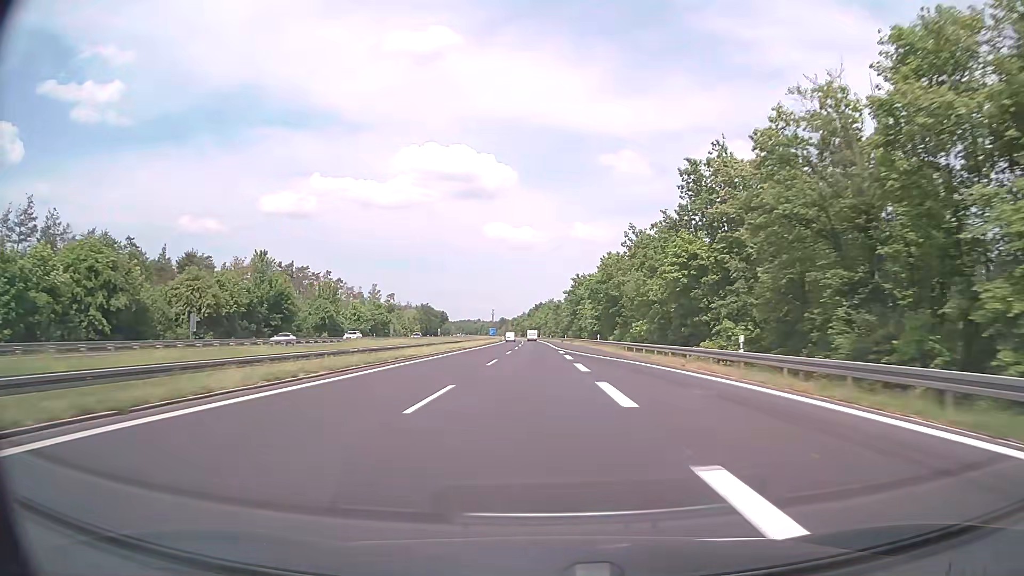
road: motorway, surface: asphalt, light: Day
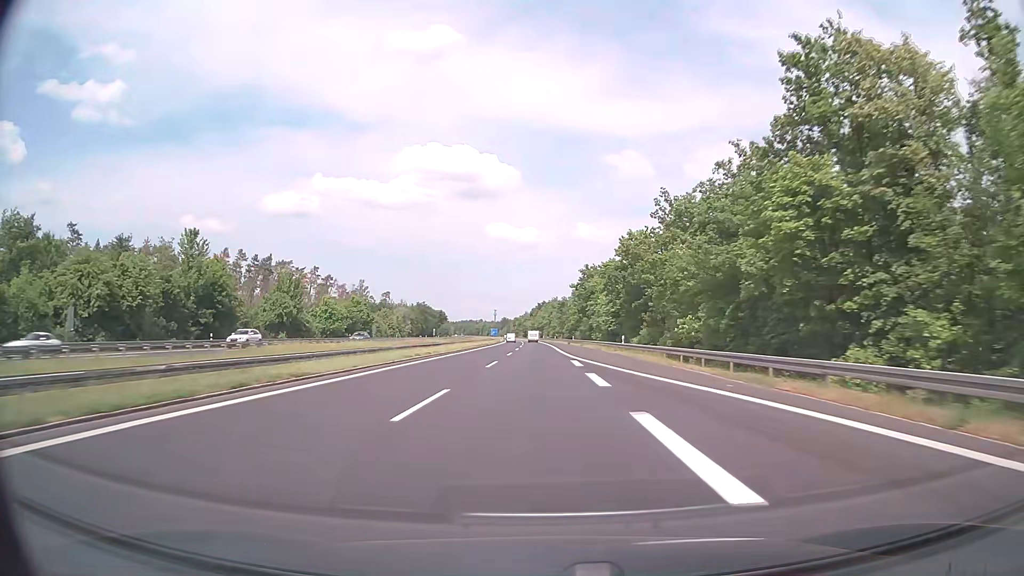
(0.0, +19.1) m; 0°
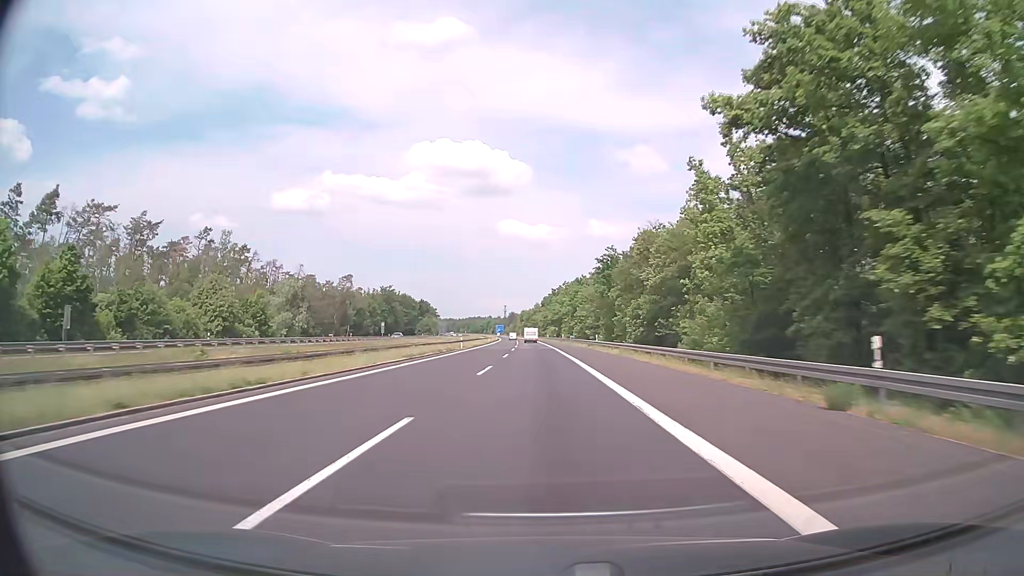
(-0.8, +95.4) m; -1°
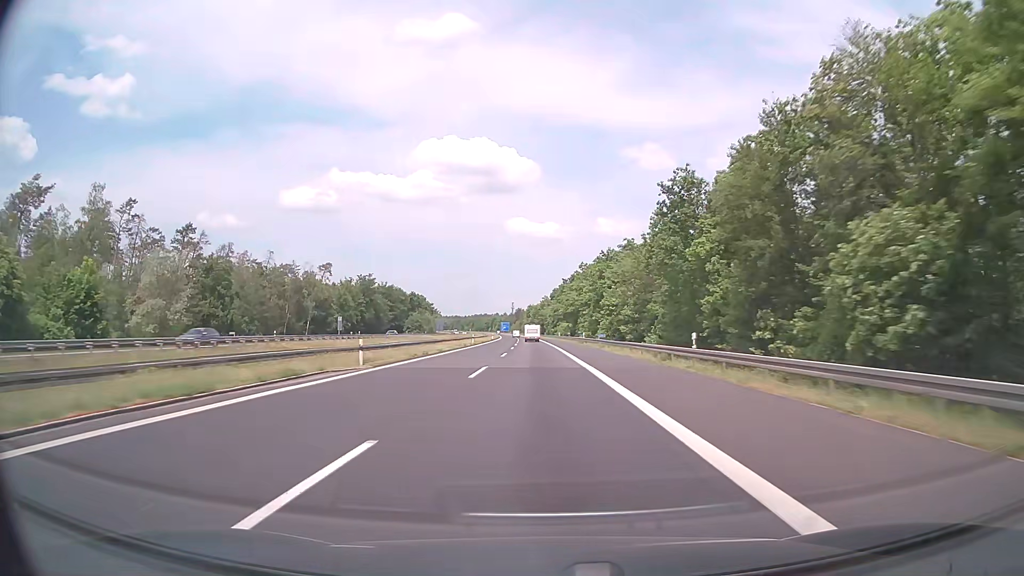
(-0.2, +38.0) m; -1°
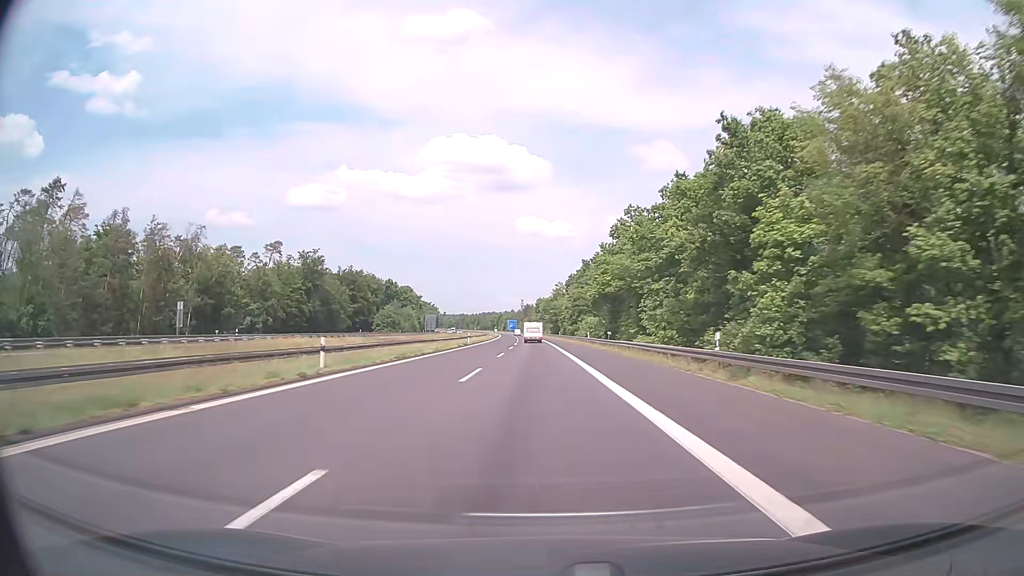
(-0.4, +55.2) m; -1°
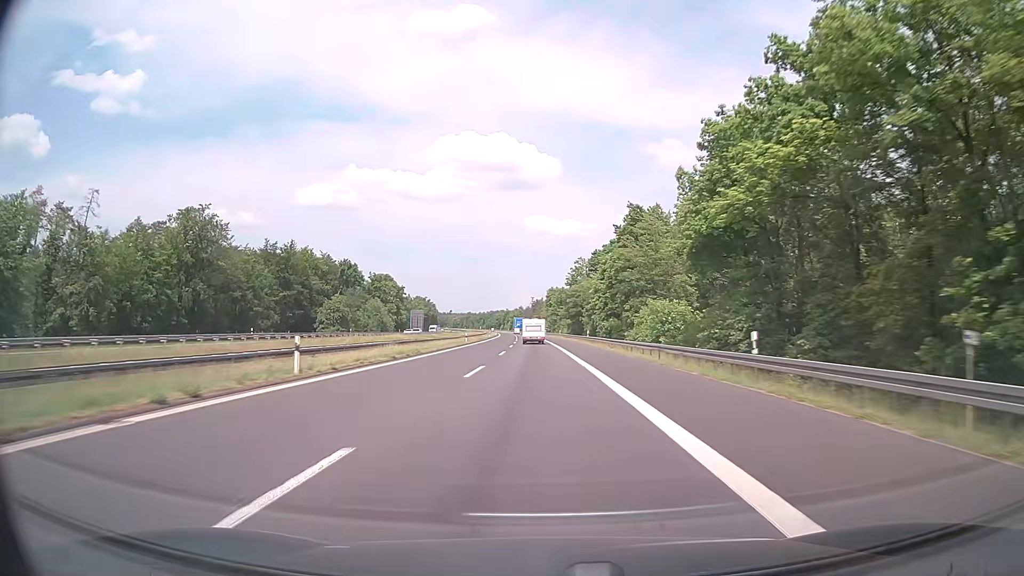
(-0.4, +52.0) m; -1°
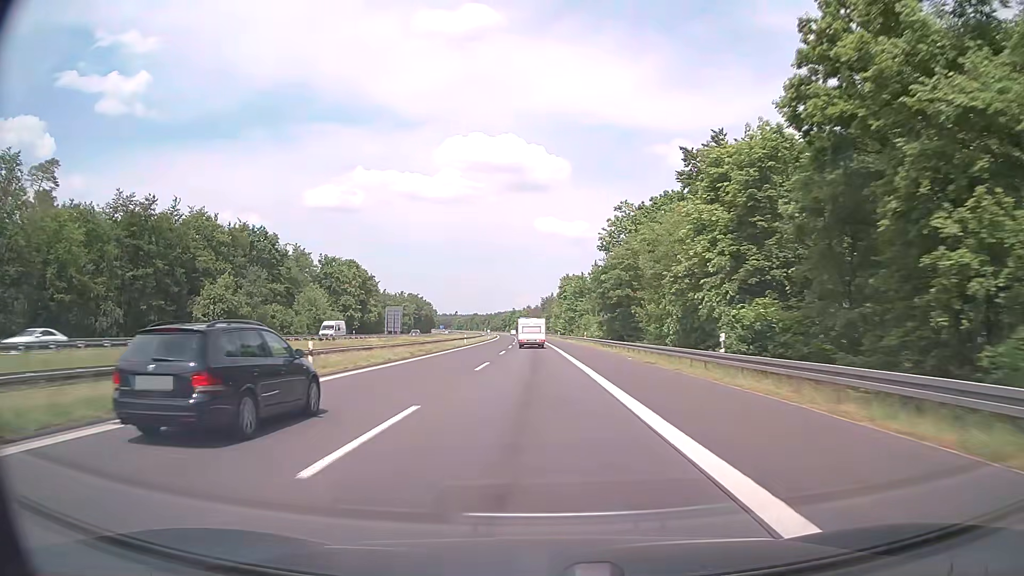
(-0.4, +48.9) m; -1°
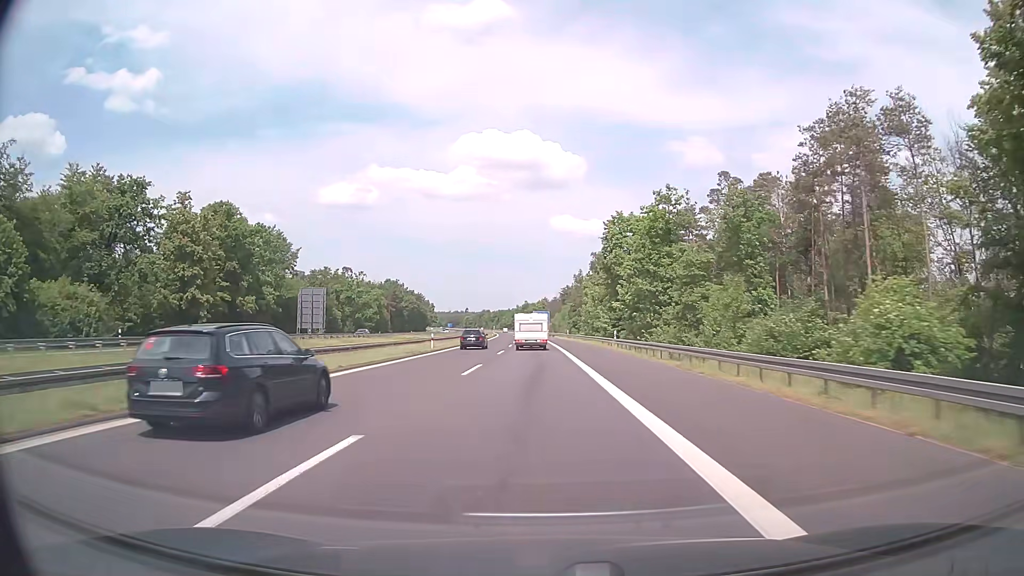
(-0.7, +74.7) m; -1°
(0, +10) (0, +20) (0, +30) (0, +40) (0, +50) (0, +60) (-1, +70) (-1, +80) (-1, +90) (-1, +100) m
